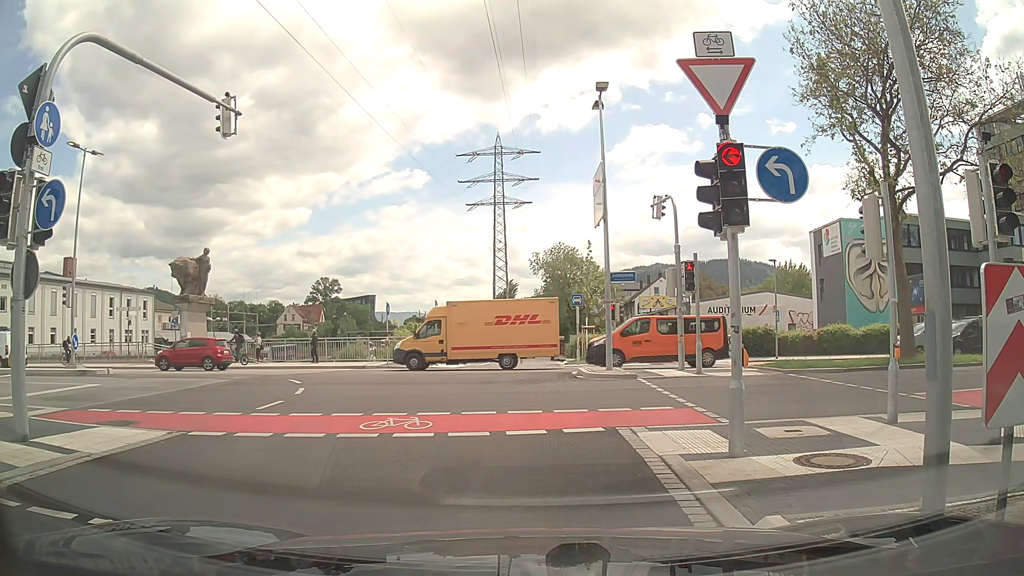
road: trunk_link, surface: asphalt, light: Day
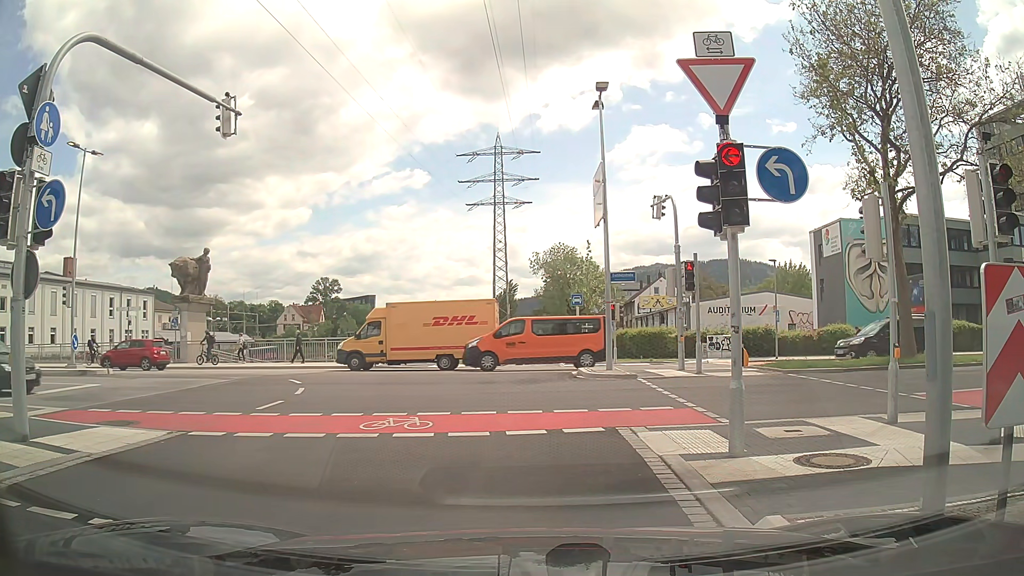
(0.0, 0.0) m; 0°
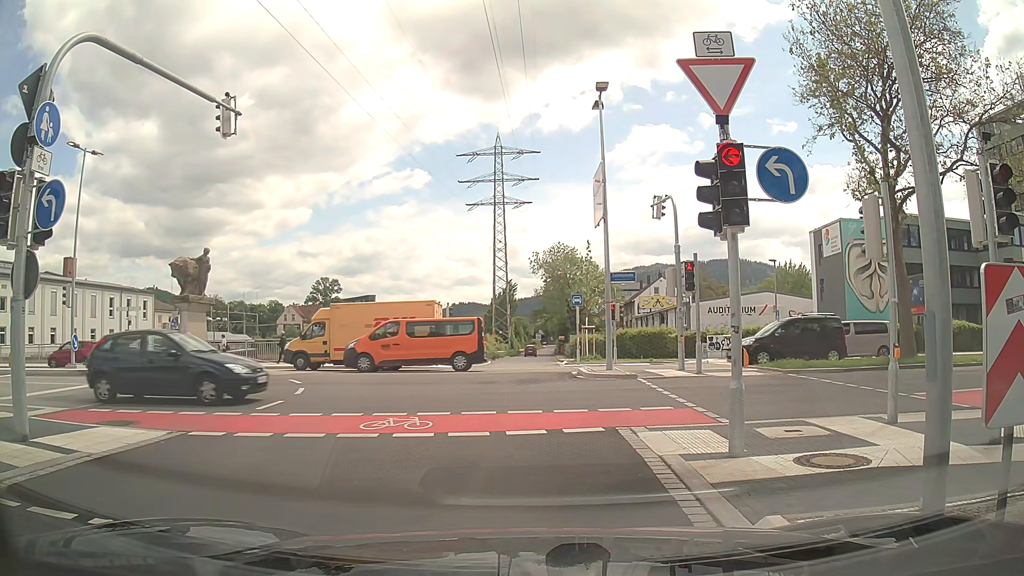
(0.0, 0.0) m; 0°
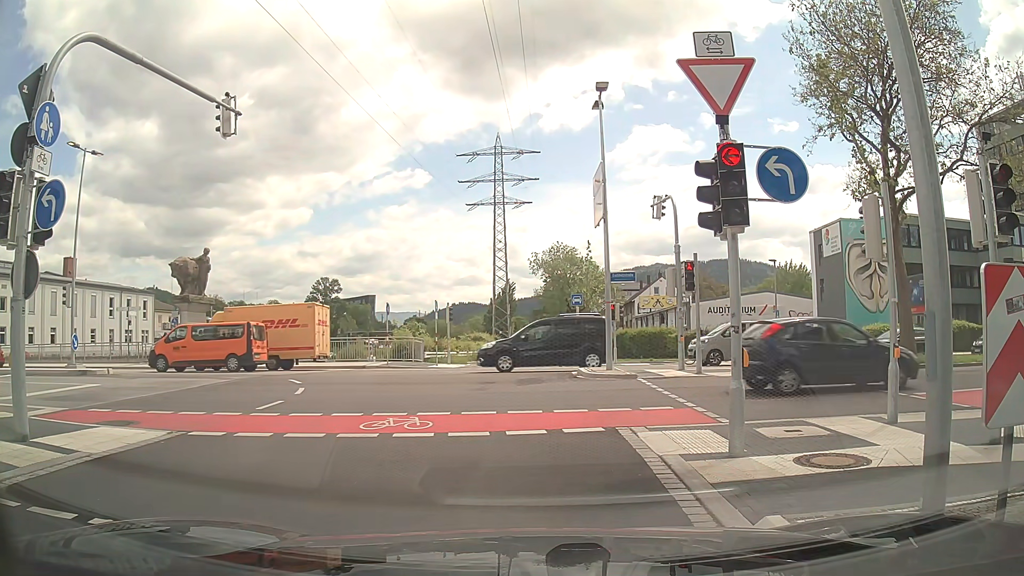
(0.0, 0.0) m; 0°
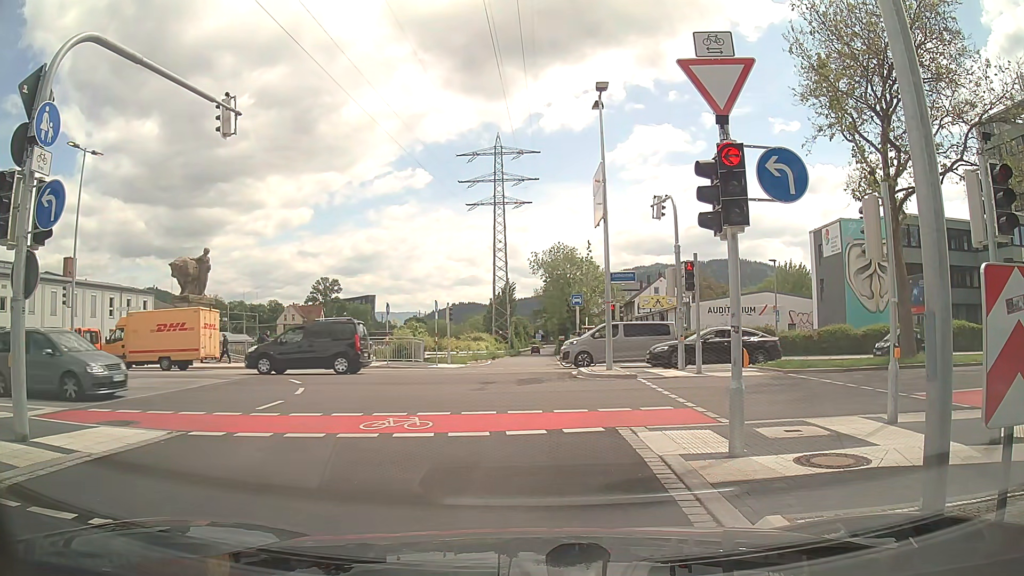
(0.0, 0.0) m; 0°
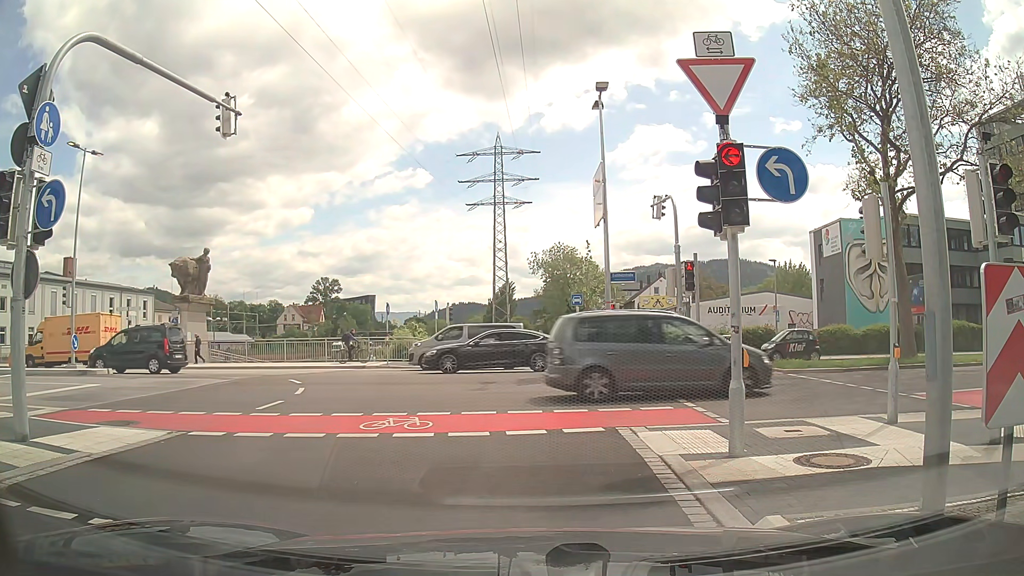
(0.0, 0.0) m; 0°
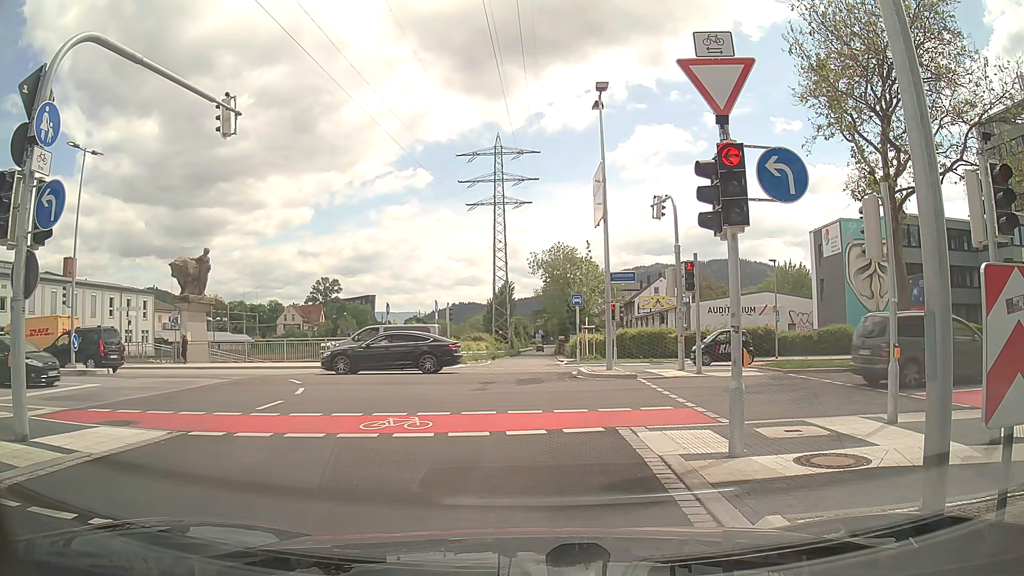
(0.0, 0.0) m; 0°
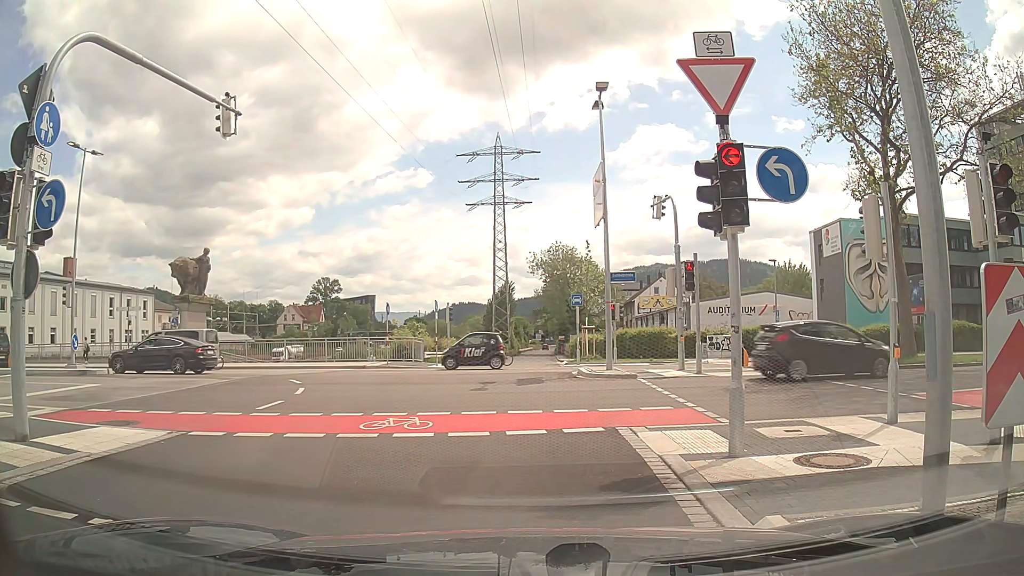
(0.0, 0.0) m; 0°
